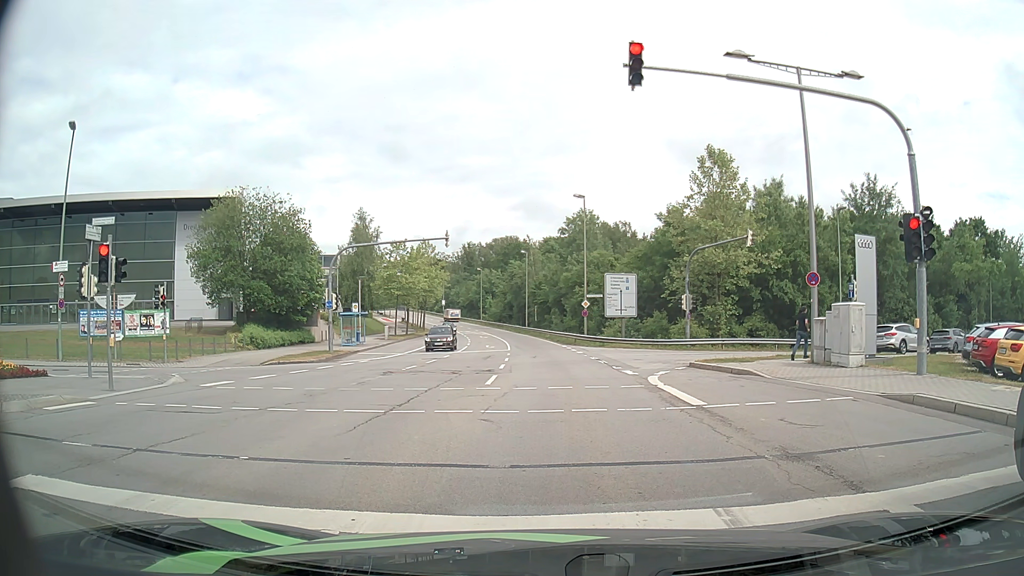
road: secondary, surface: asphalt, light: Day
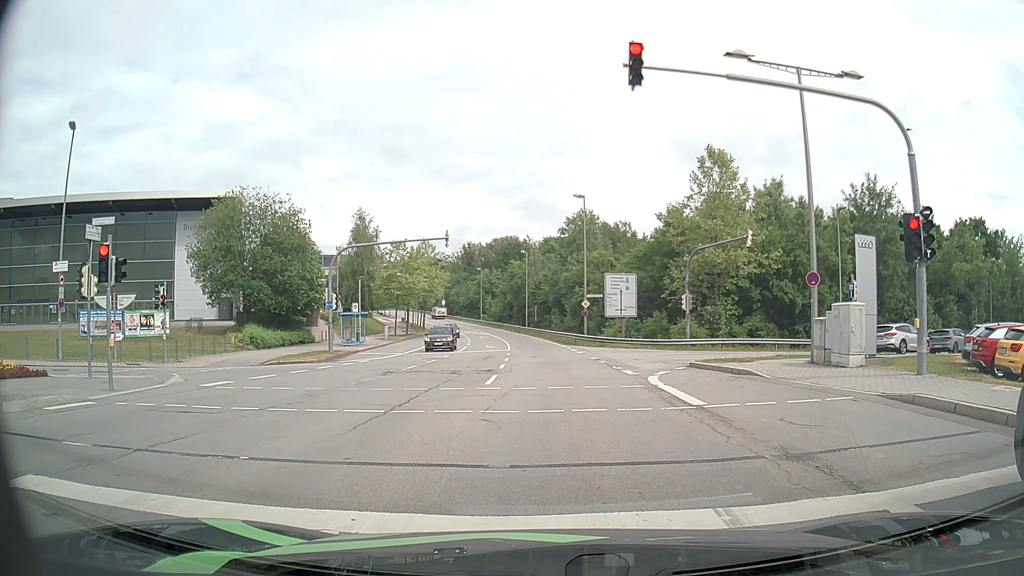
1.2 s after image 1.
(0.0, 0.0) m; 0°
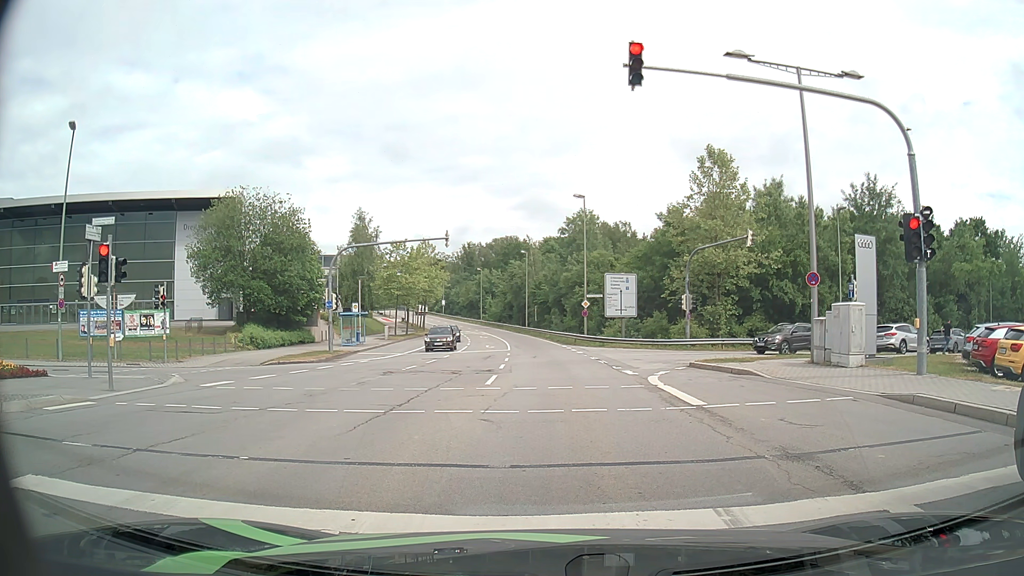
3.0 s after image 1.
(0.0, 0.0) m; 0°
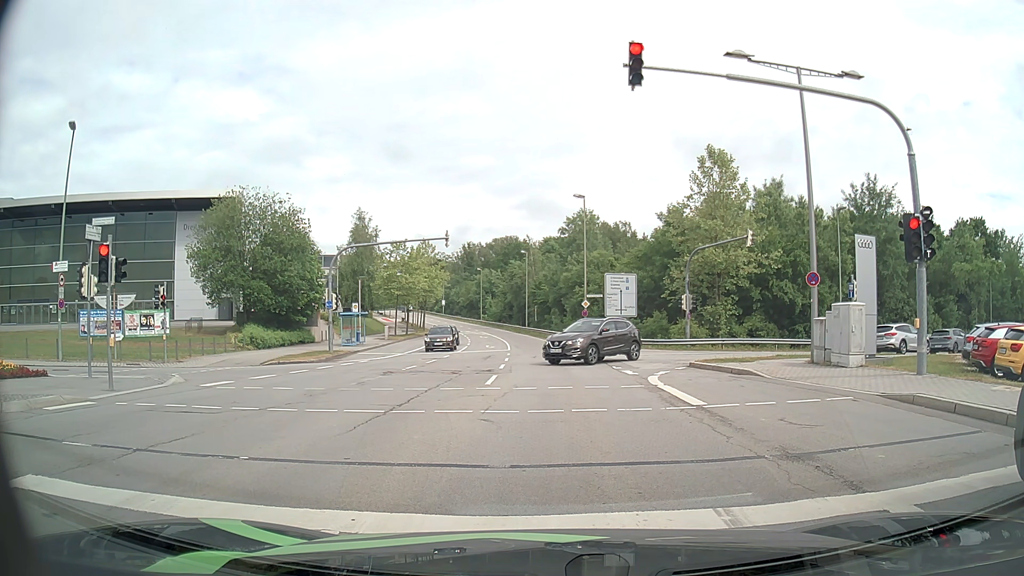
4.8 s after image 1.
(0.0, 0.0) m; 0°
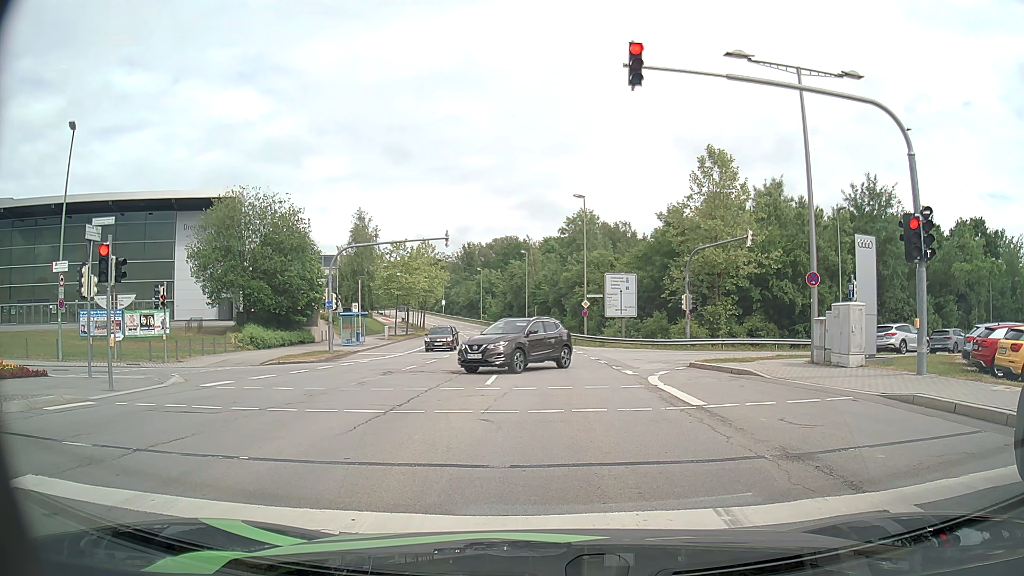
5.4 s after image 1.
(0.0, 0.0) m; 0°
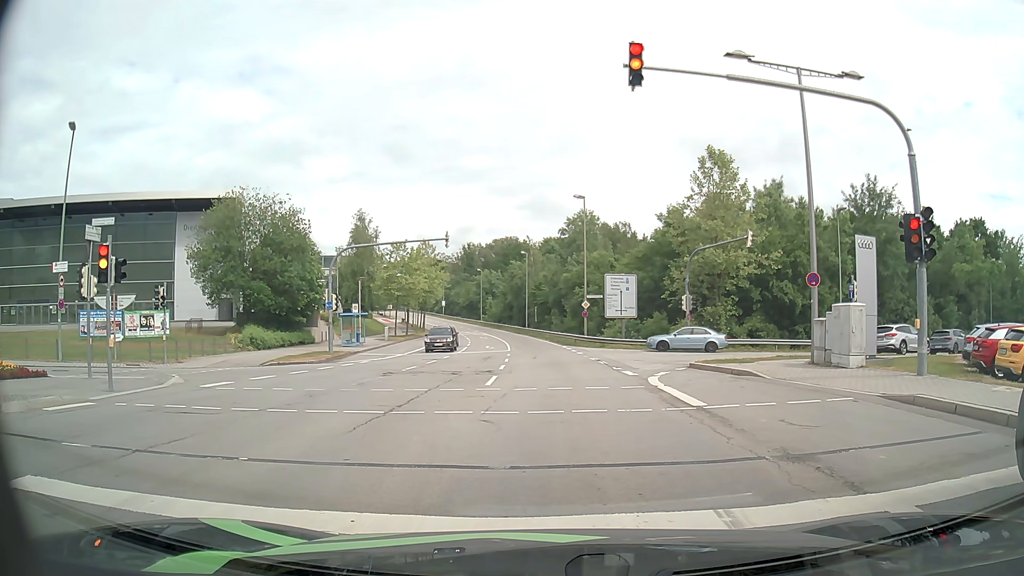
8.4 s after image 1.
(0.0, 0.0) m; 0°
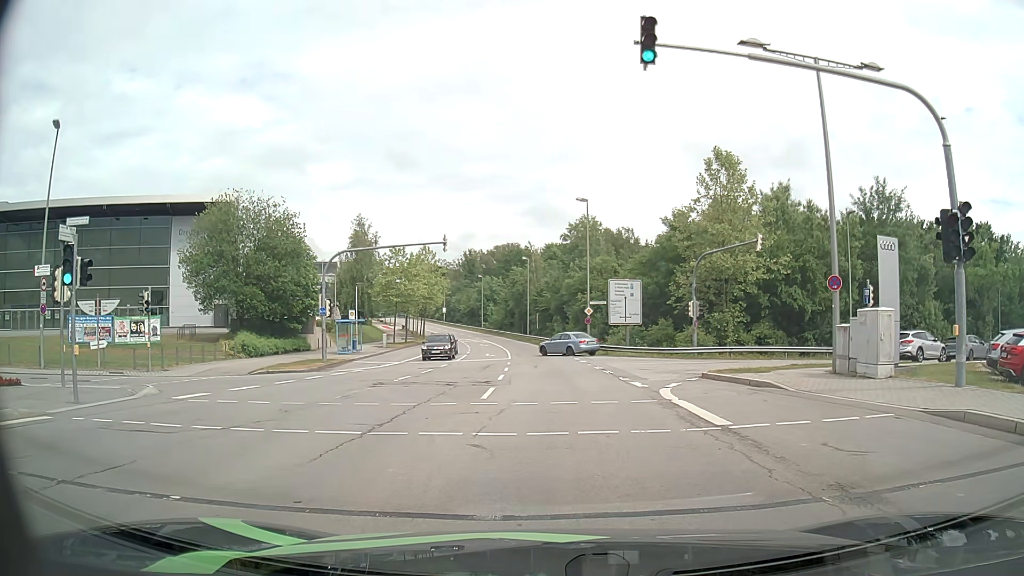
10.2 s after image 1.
(0.0, +1.6) m; +1°
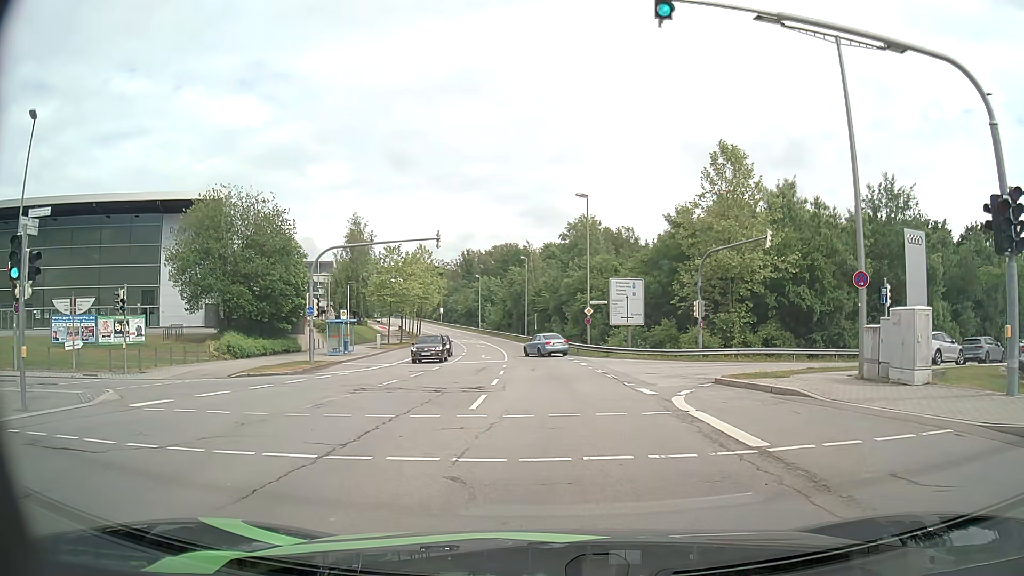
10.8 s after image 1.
(0.0, +1.9) m; 0°
(0, +10) (0, +20) (0, +30) (-1, +40) (-1, +50) (-2, +60) (-3, +70) (-5, +80) (-7, +90) (-9, +99) m
